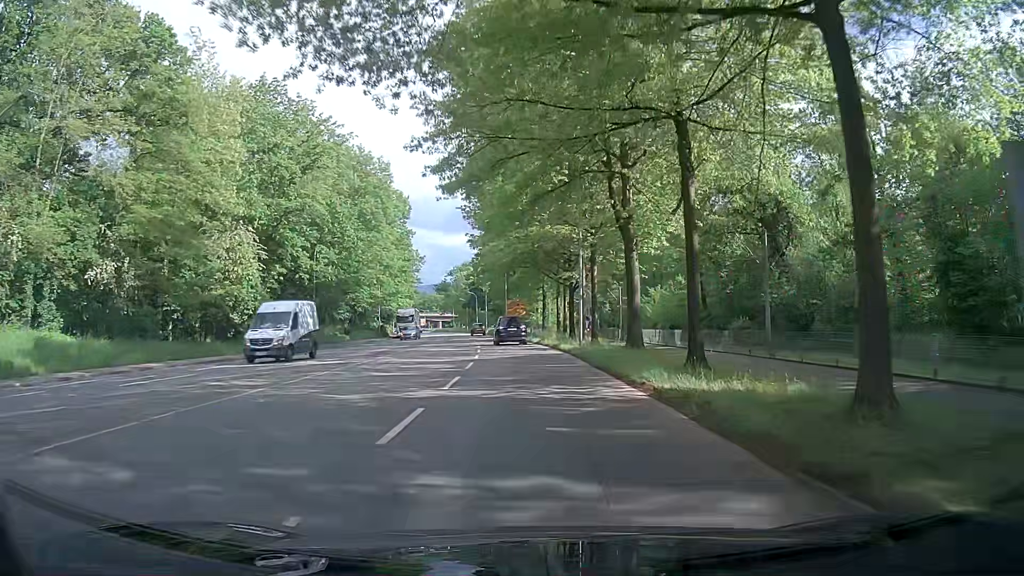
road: secondary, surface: asphalt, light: Day
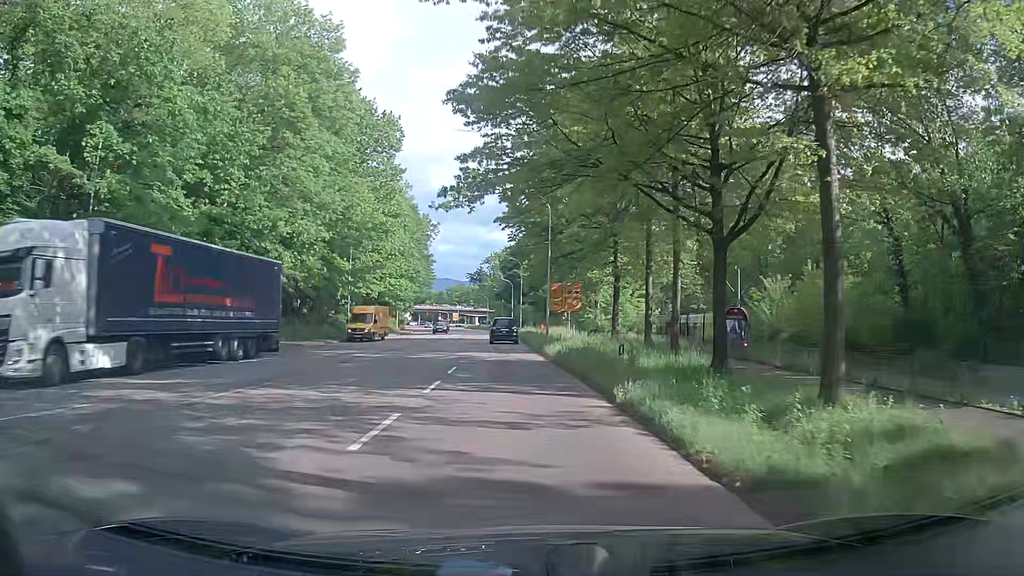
(-1.0, +36.7) m; -4°
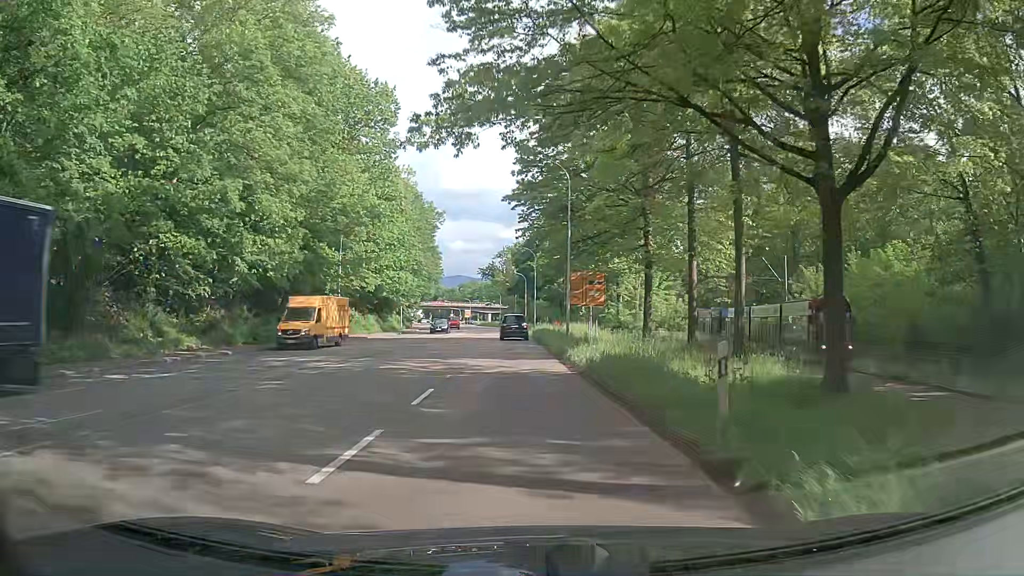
(-0.1, +7.7) m; -1°
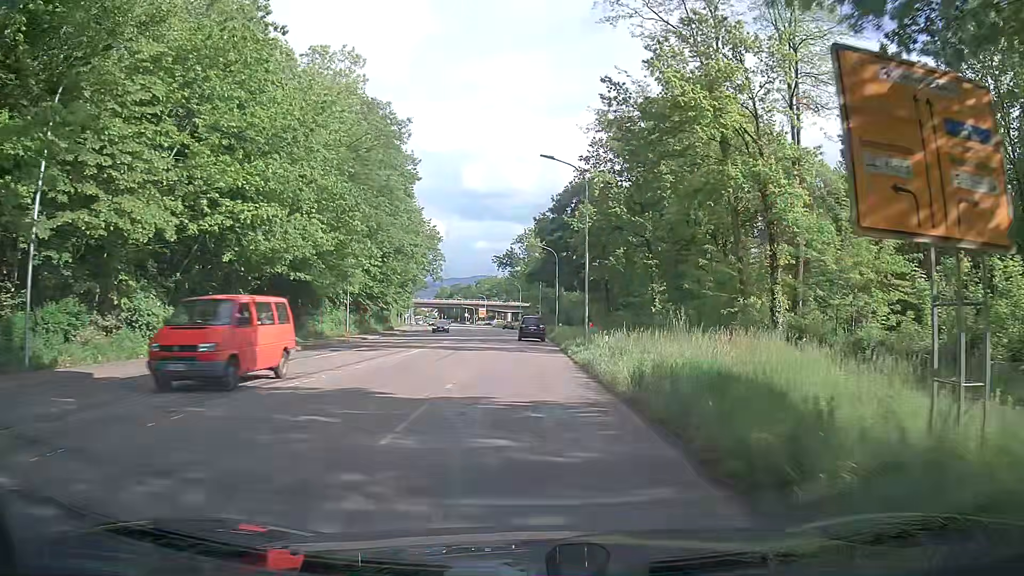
(-1.2, +39.2) m; -2°
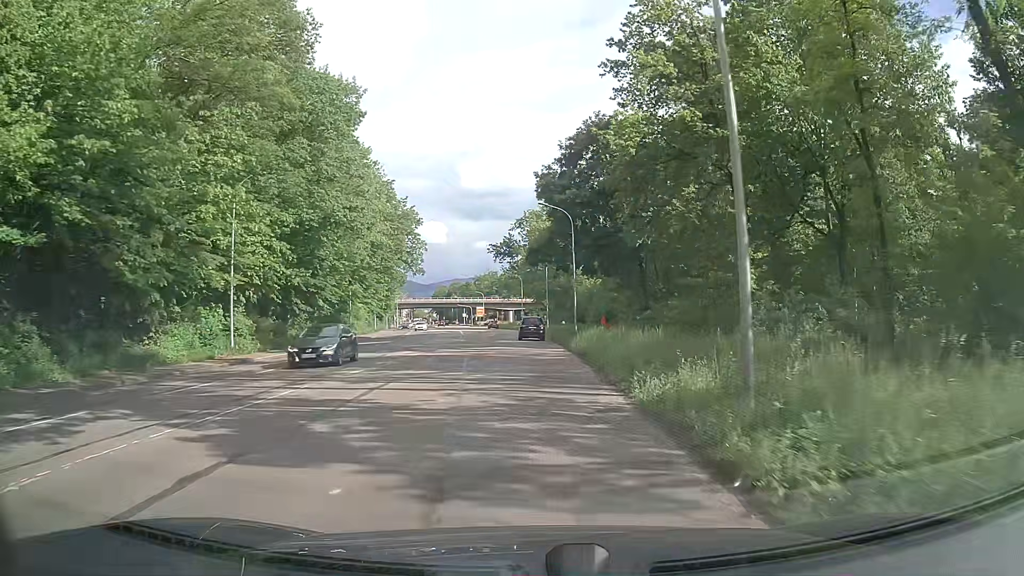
(+0.1, +23.3) m; 0°
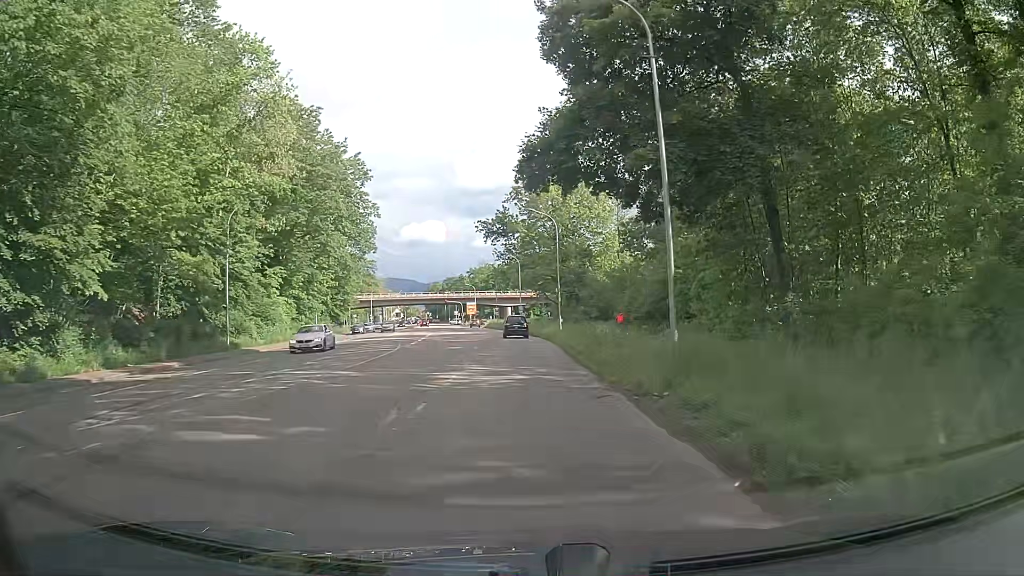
(+0.1, +30.6) m; 0°
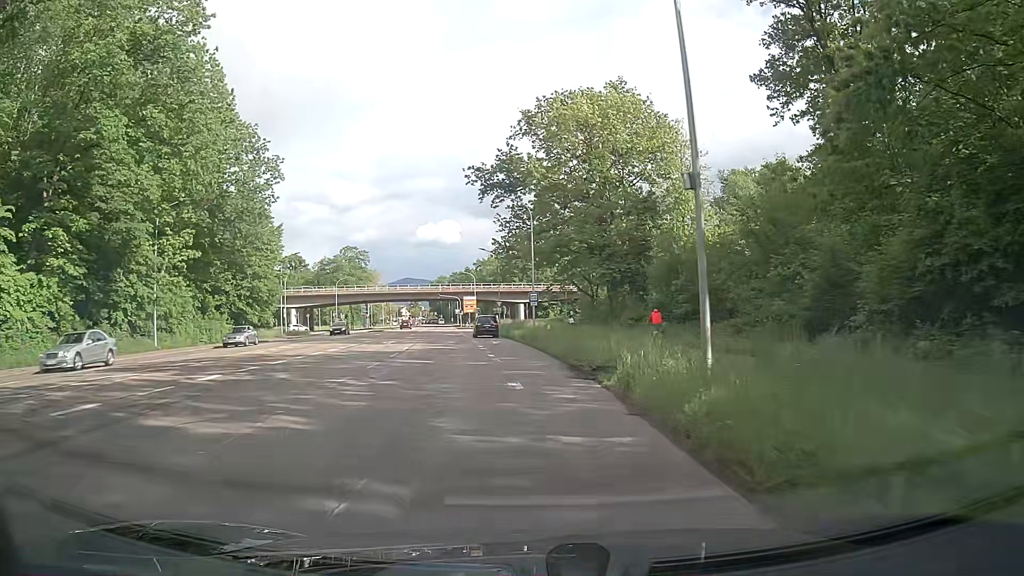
(-0.2, +37.9) m; -1°
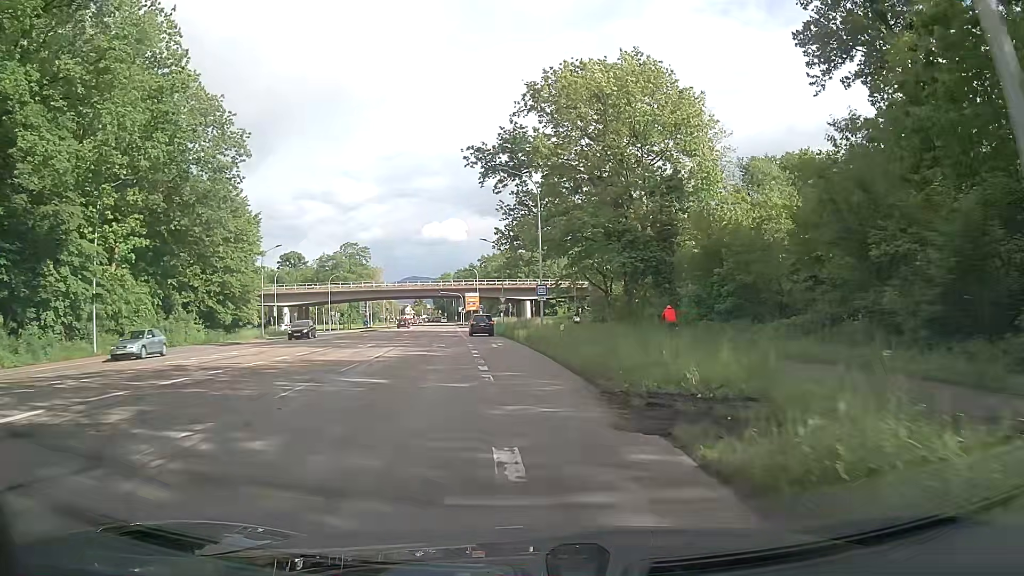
(0.0, +7.4) m; 0°
